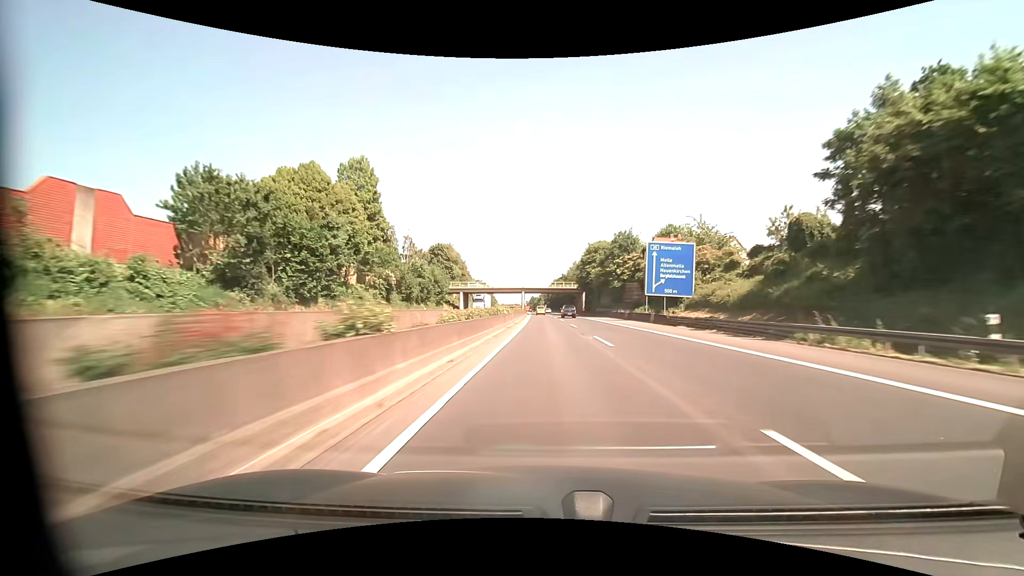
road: motorway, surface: asphalt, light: Day
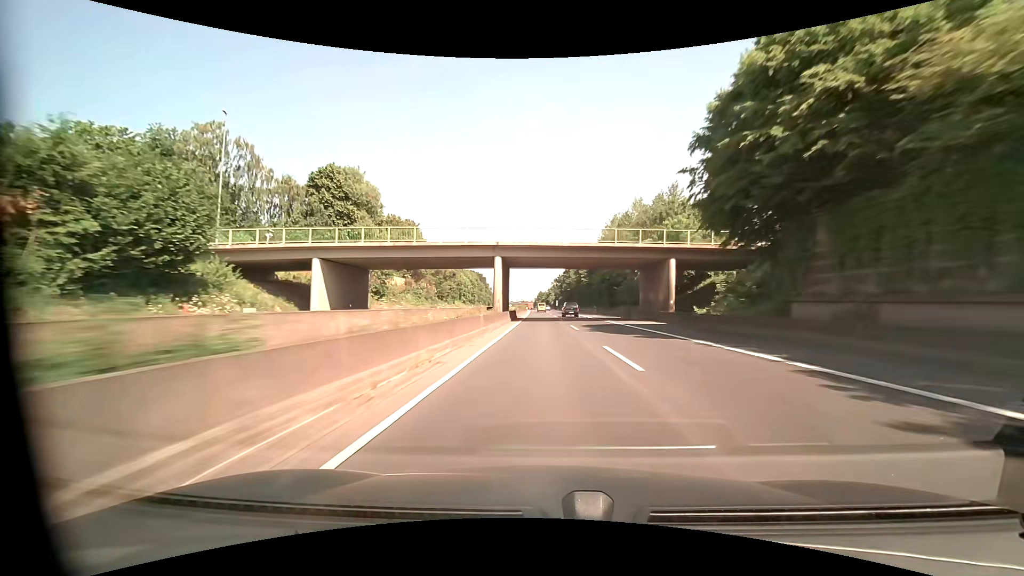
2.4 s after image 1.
(-0.6, +79.3) m; -1°
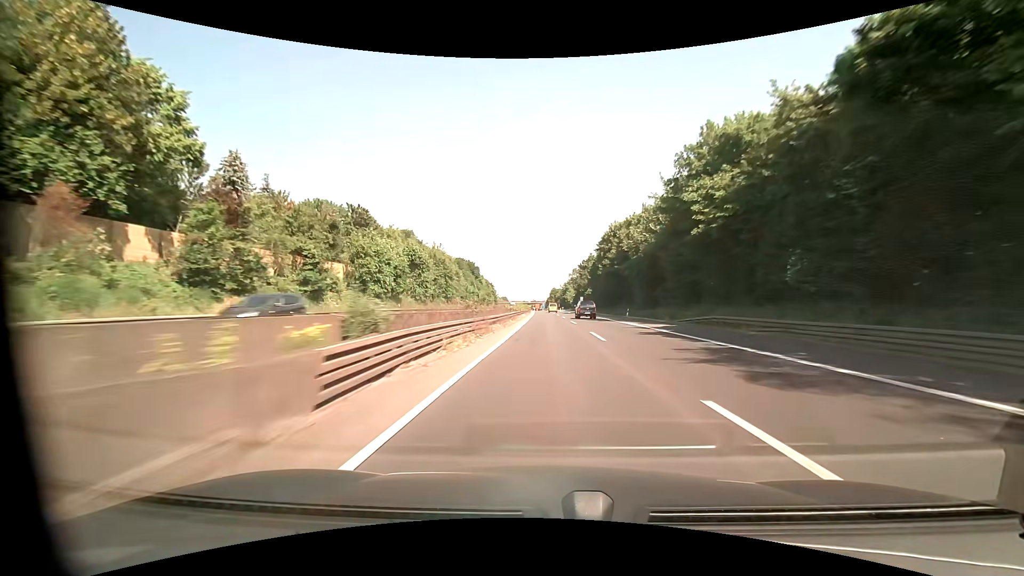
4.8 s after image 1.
(-0.9, +81.4) m; -2°
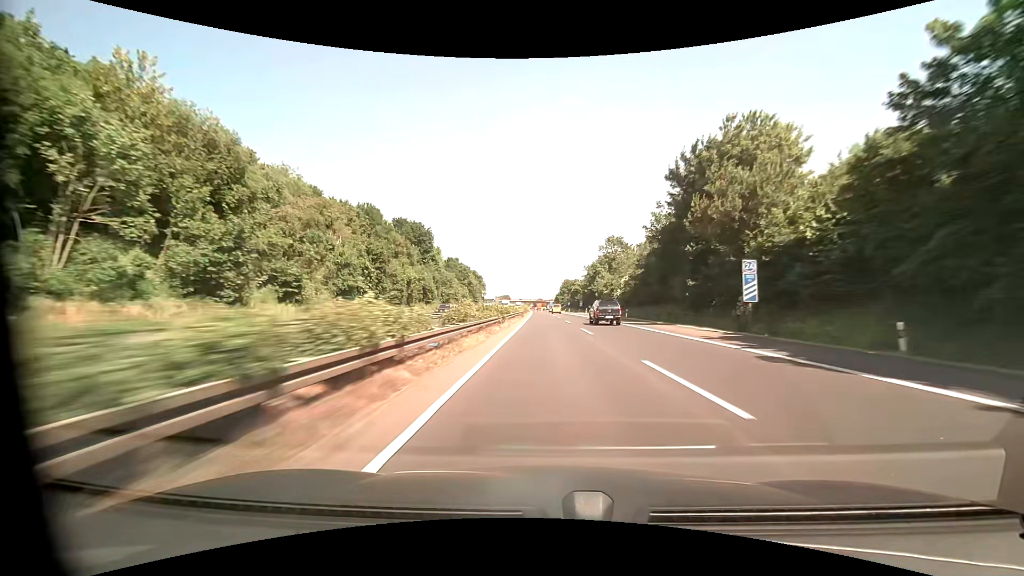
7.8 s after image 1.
(-0.7, +102.7) m; -1°
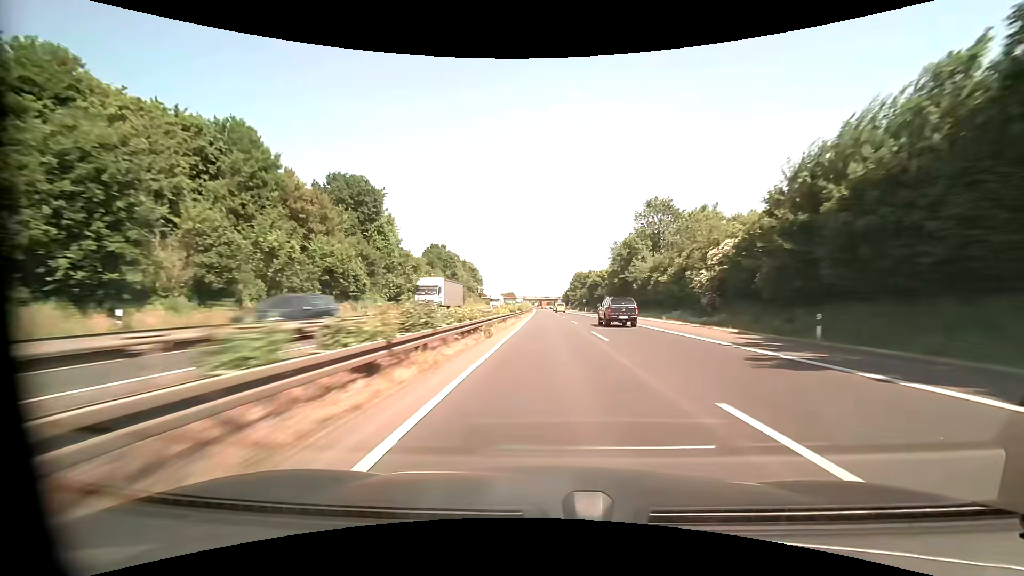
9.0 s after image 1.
(-0.3, +41.3) m; -1°
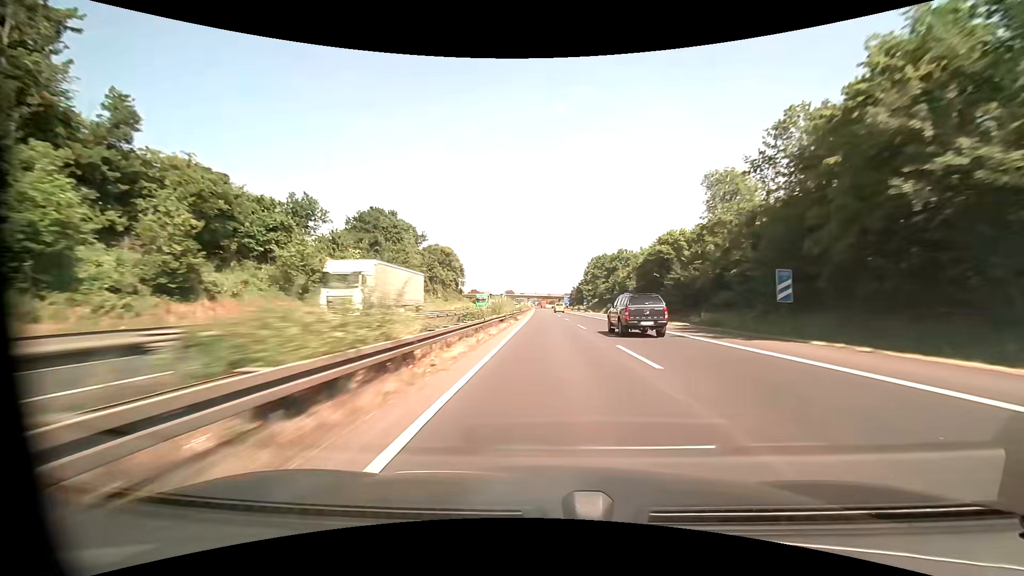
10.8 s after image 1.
(-0.4, +62.1) m; 0°
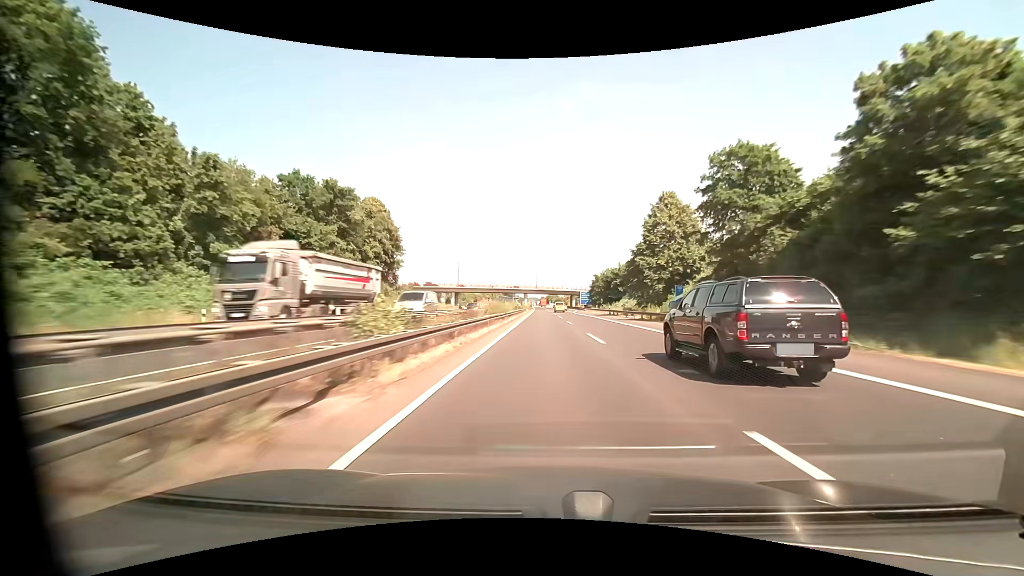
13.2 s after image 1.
(-0.5, +83.1) m; 0°
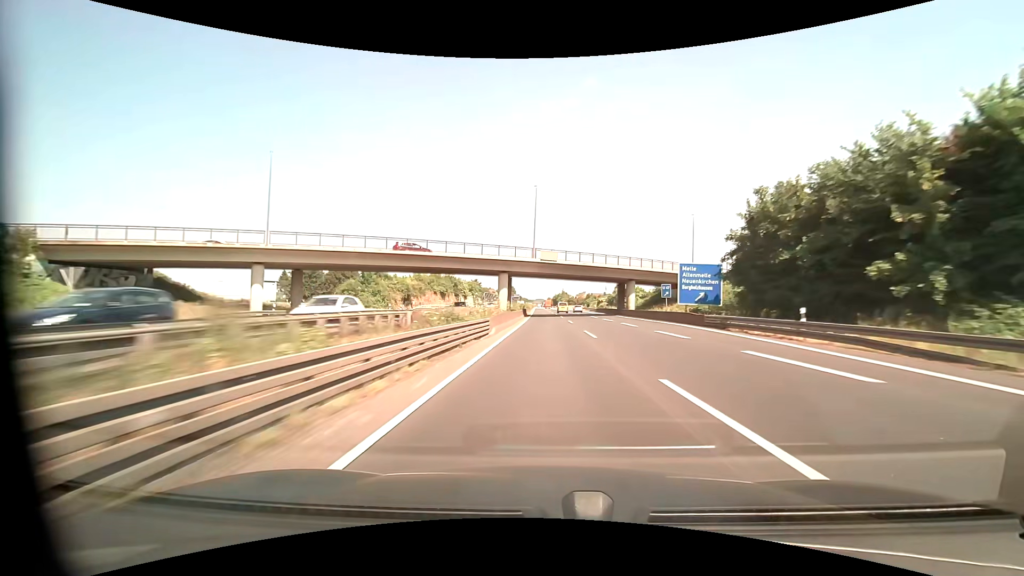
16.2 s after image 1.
(-1.0, +104.0) m; -1°
(0, +10) (0, +20) (0, +30) (0, +40) (0, +50) (0, +60) (0, +70) (0, +80) (0, +90) (-1, +100) m
